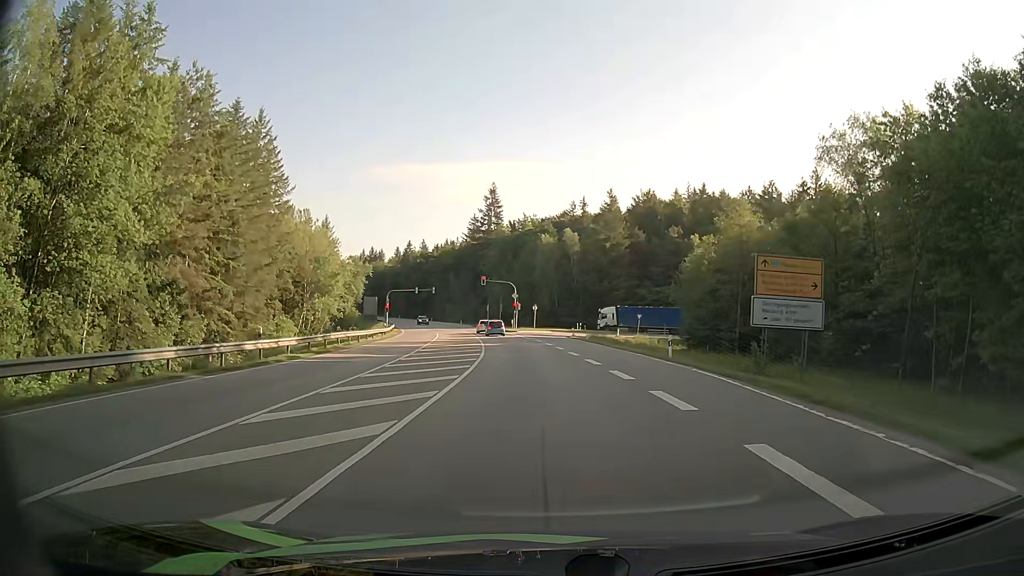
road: secondary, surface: asphalt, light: Day
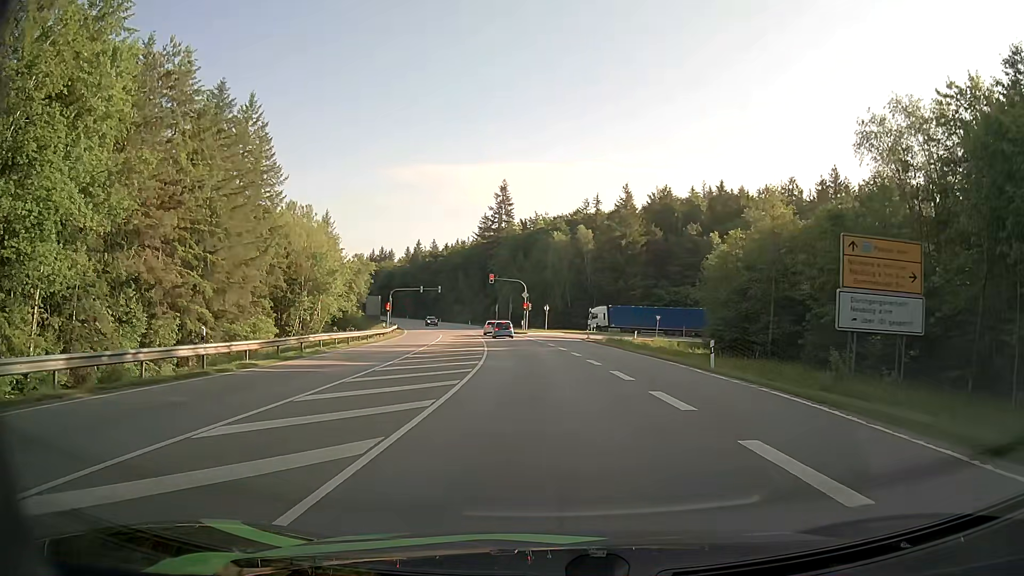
(0.0, +5.5) m; -1°
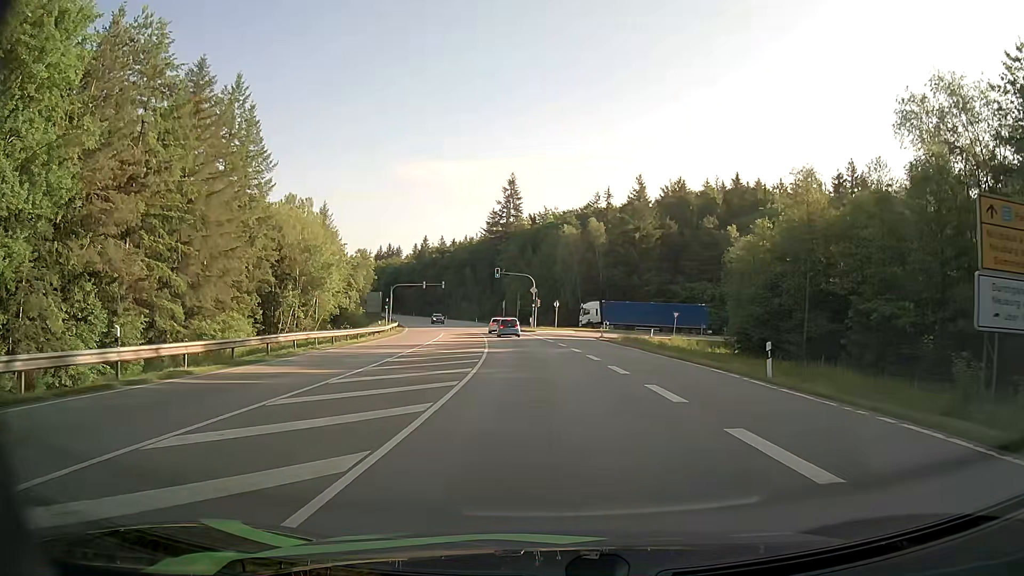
(0.0, +5.2) m; 0°
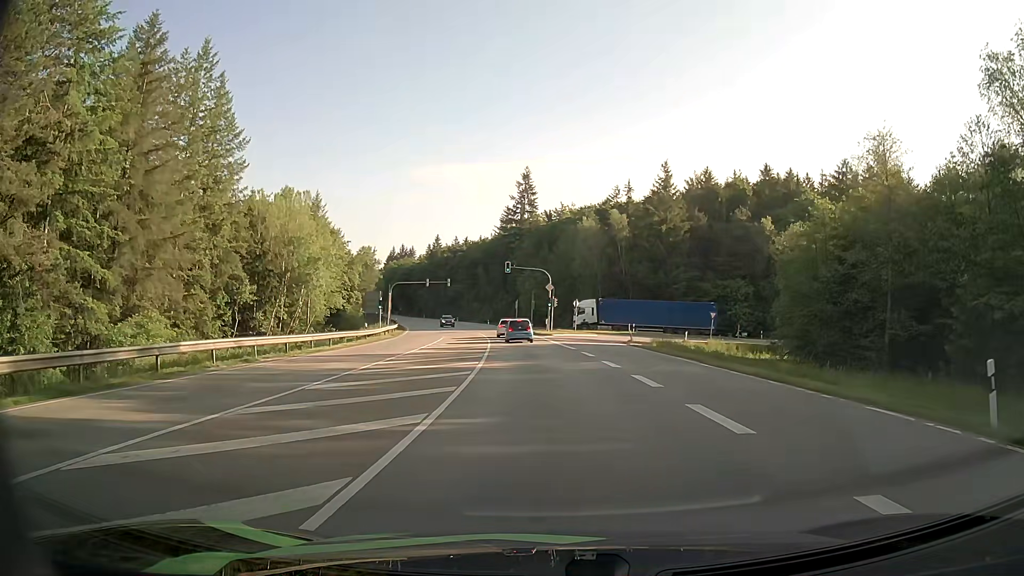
(-0.1, +9.5) m; -1°
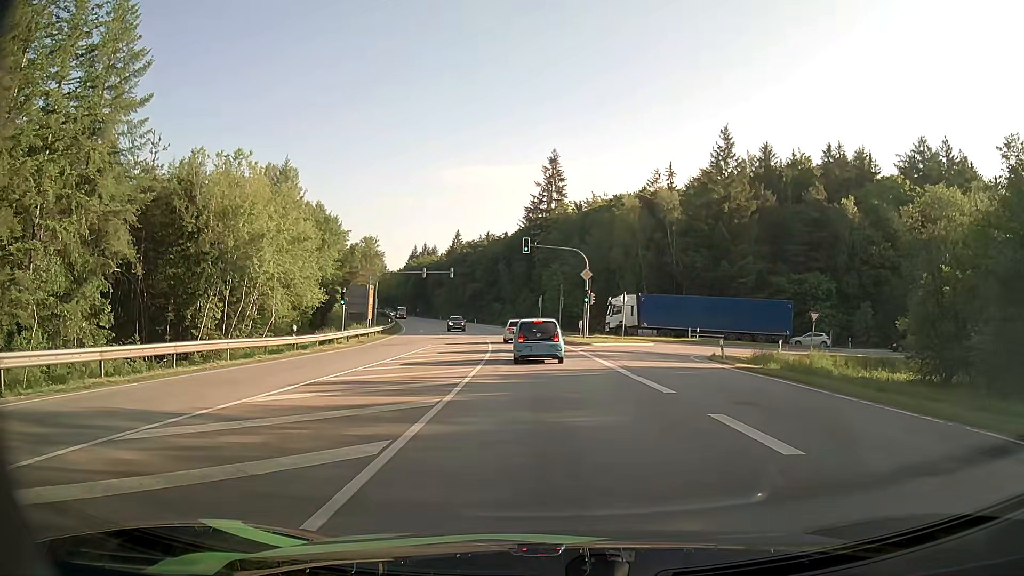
(-0.5, +19.0) m; -2°
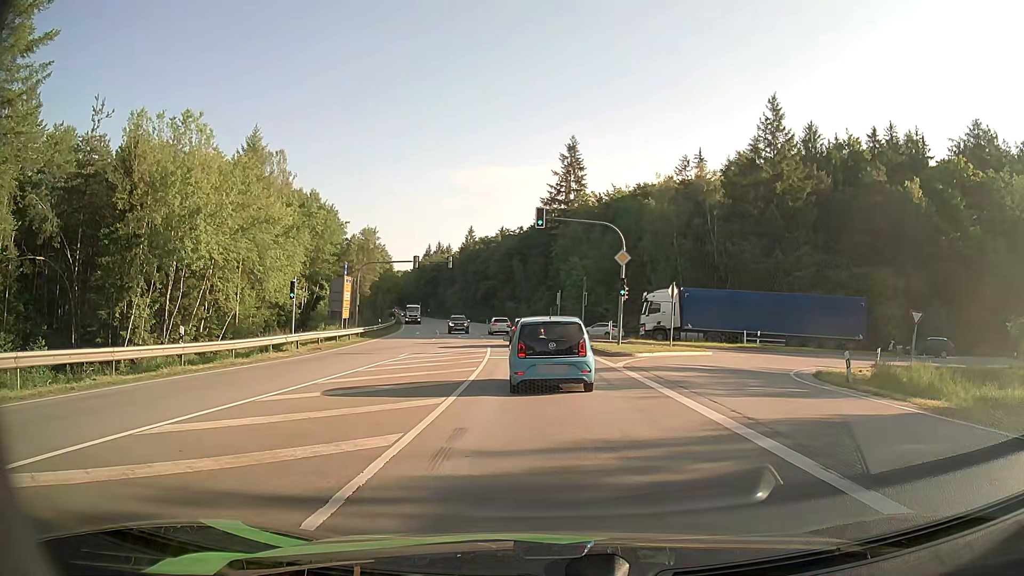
(-0.2, +11.5) m; -2°
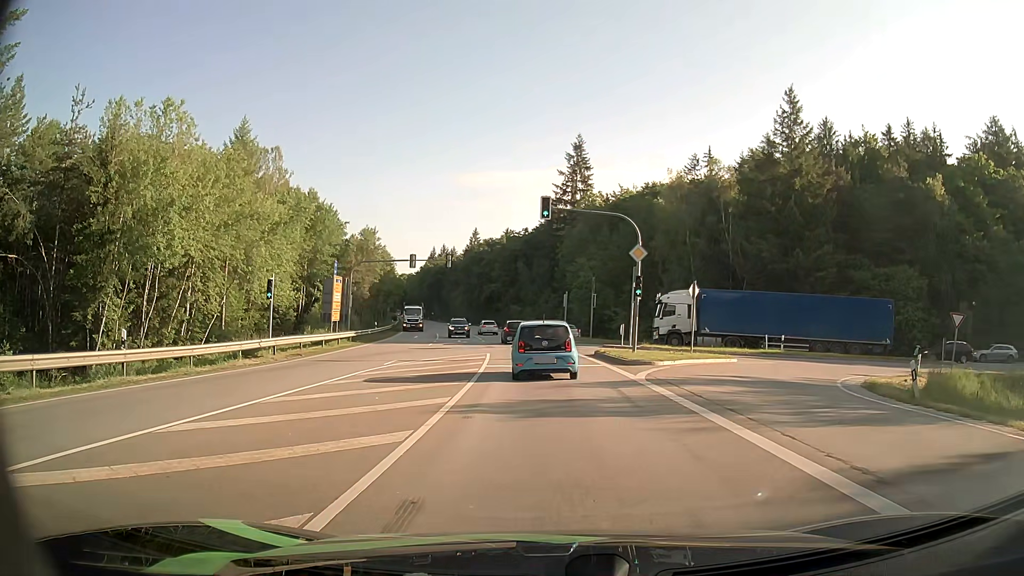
(0.0, +3.6) m; -1°
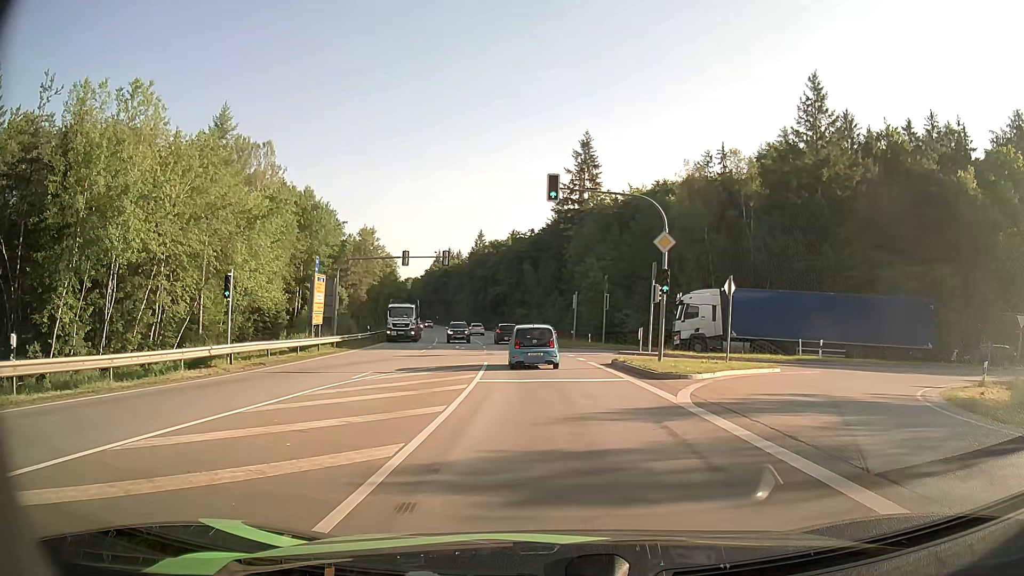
(0.0, +5.0) m; 0°
(0, +10) (0, +20) (-1, +30) (-2, +40) (-3, +50) (-4, +60) (-6, +70) (-8, +80) (-10, +89) (-12, +99) m
